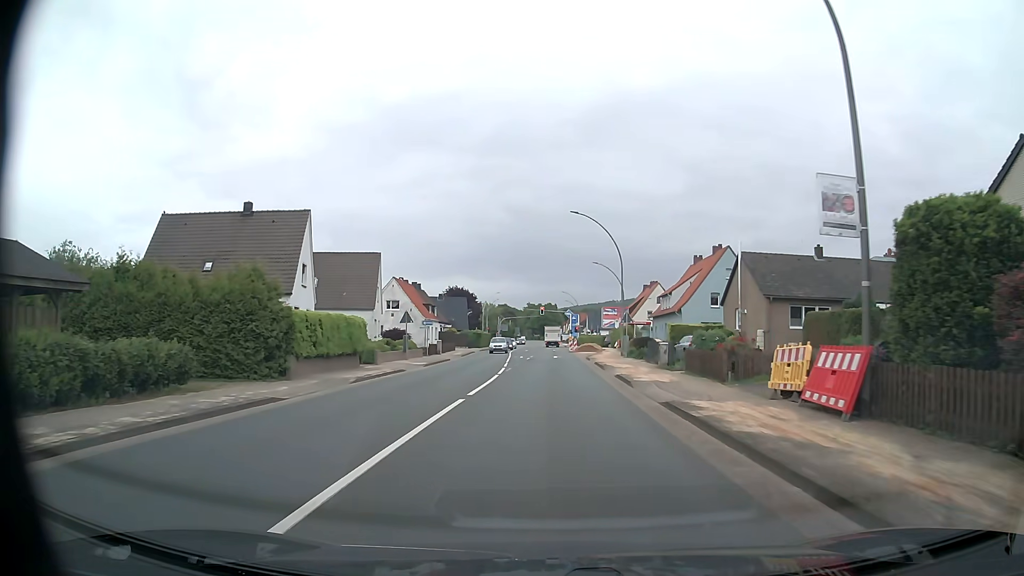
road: primary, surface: asphalt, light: Day
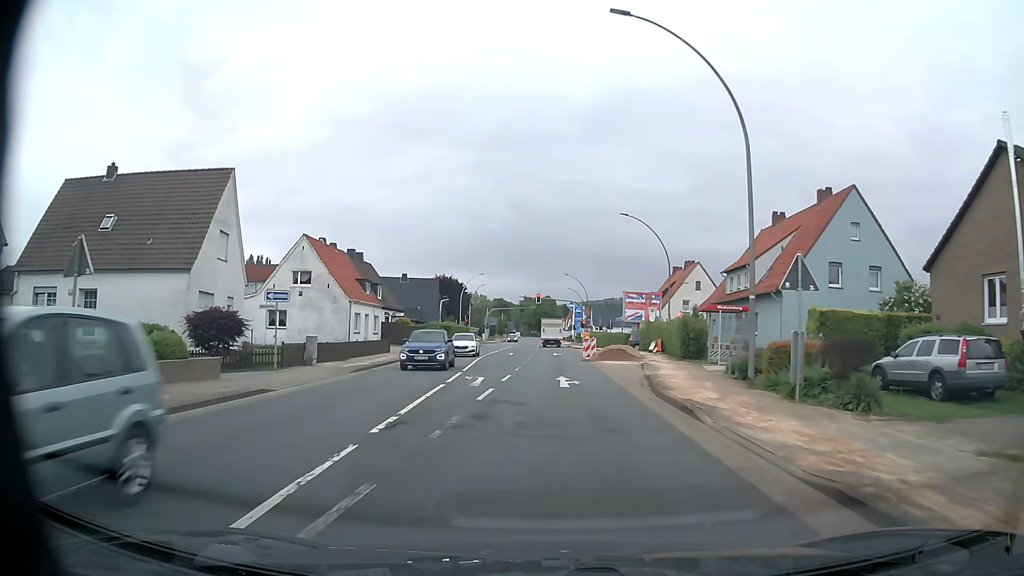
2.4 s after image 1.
(0.0, +29.6) m; 0°
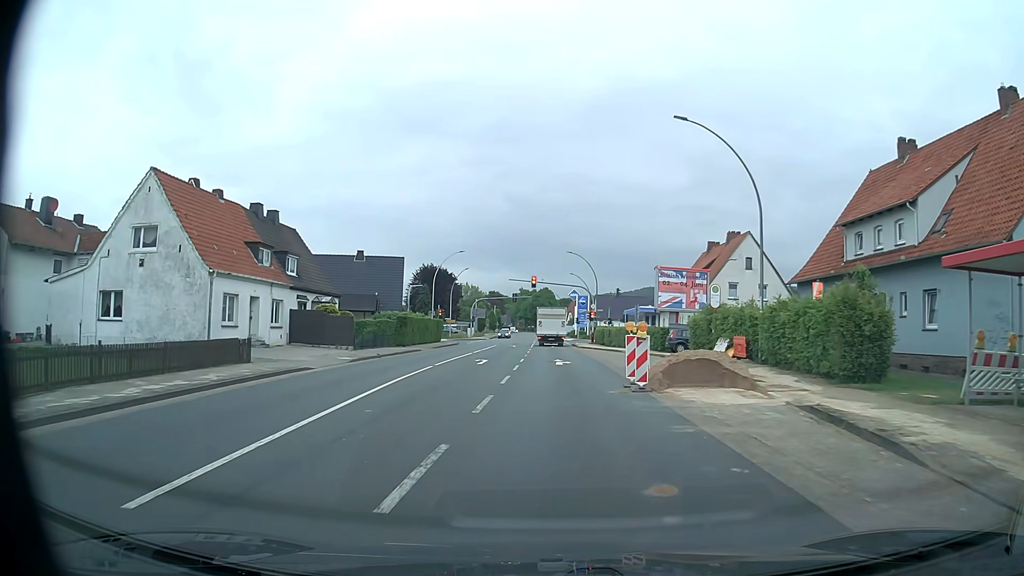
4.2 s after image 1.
(0.0, +20.8) m; 0°
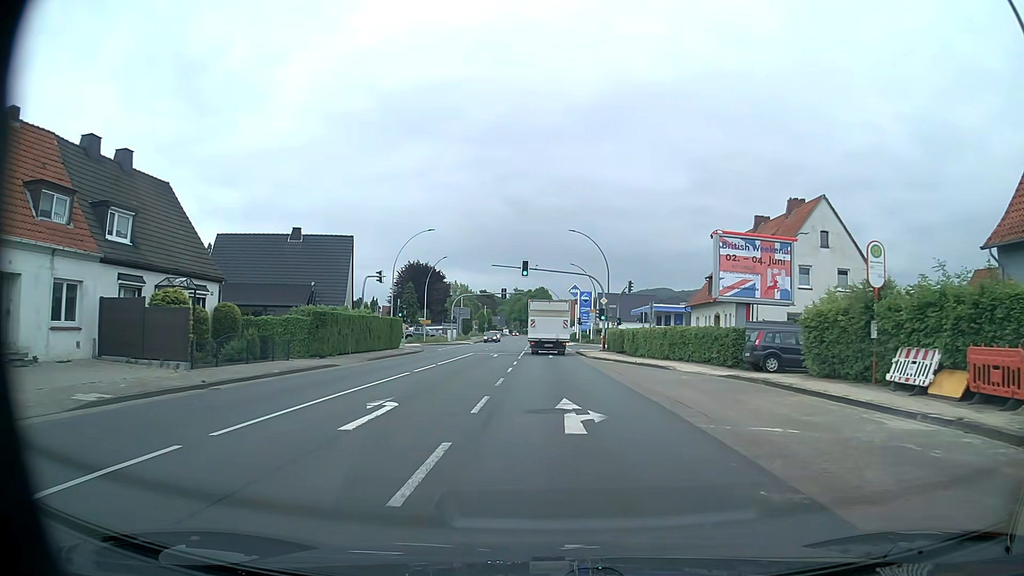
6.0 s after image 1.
(+0.1, +17.4) m; 0°
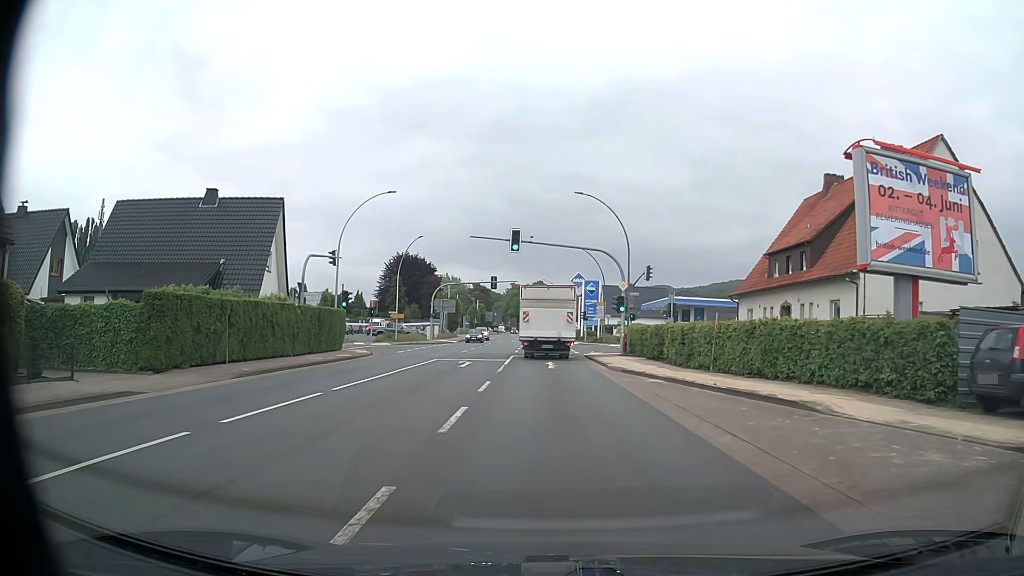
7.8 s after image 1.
(0.0, +14.2) m; 0°
(0, +10) (0, +20) (0, +30) (0, +40) (-1, +50) (-1, +60) (-1, +70) (-1, +80) (-1, +90) (-2, +100) m
